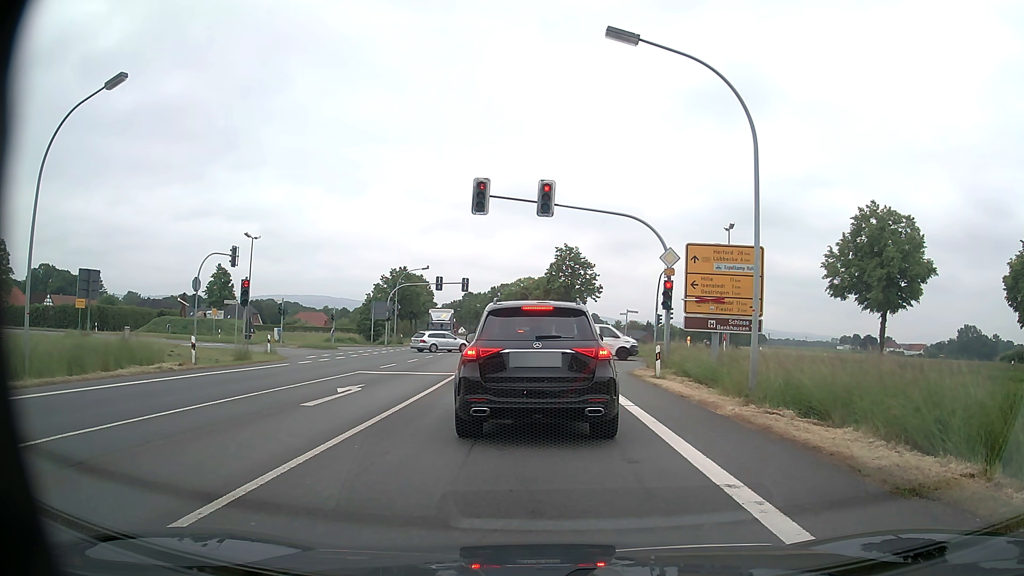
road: primary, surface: asphalt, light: Day
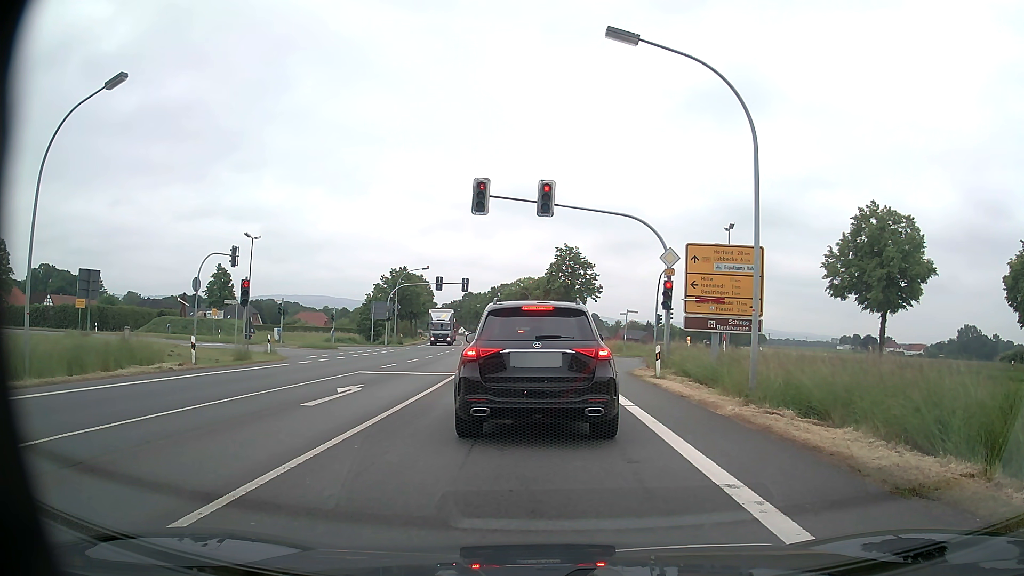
(0.0, 0.0) m; 0°
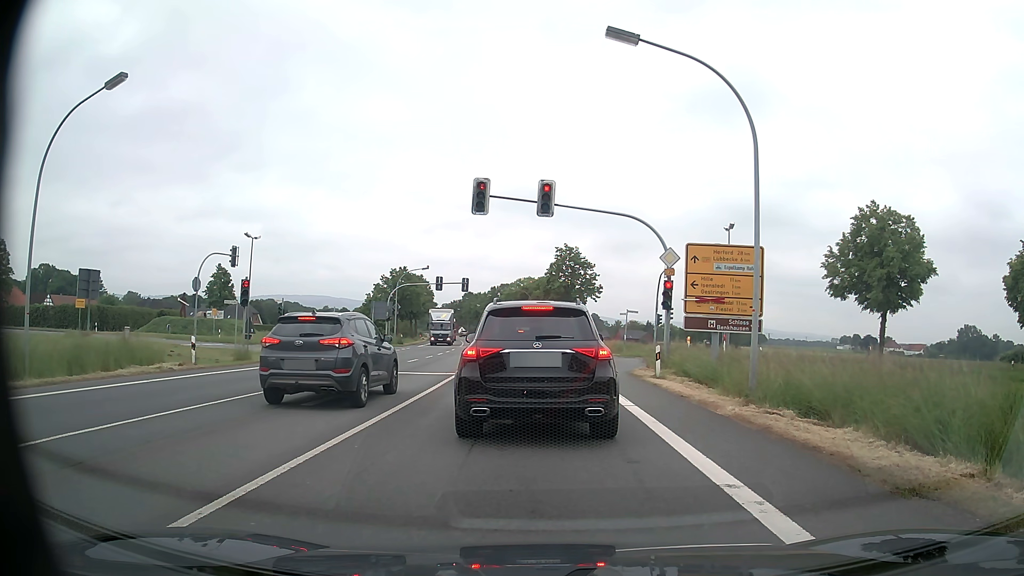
(0.0, 0.0) m; 0°
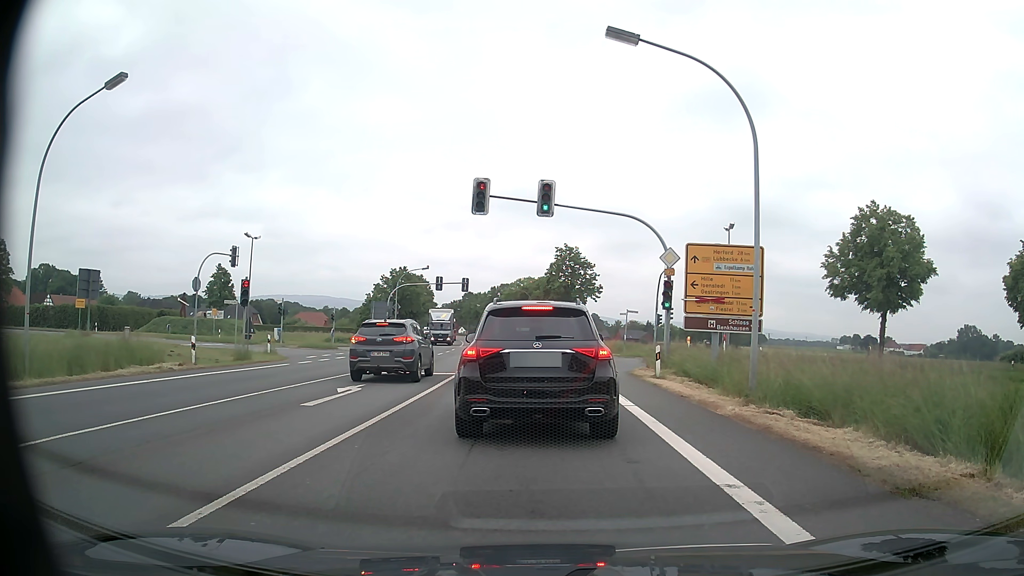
(0.0, 0.0) m; 0°
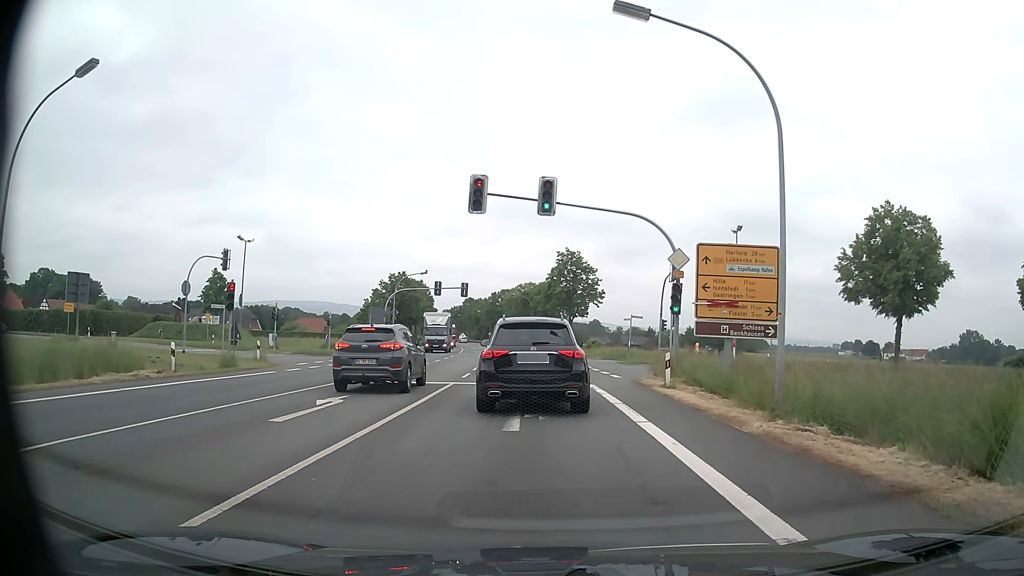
(0.0, +1.7) m; 0°
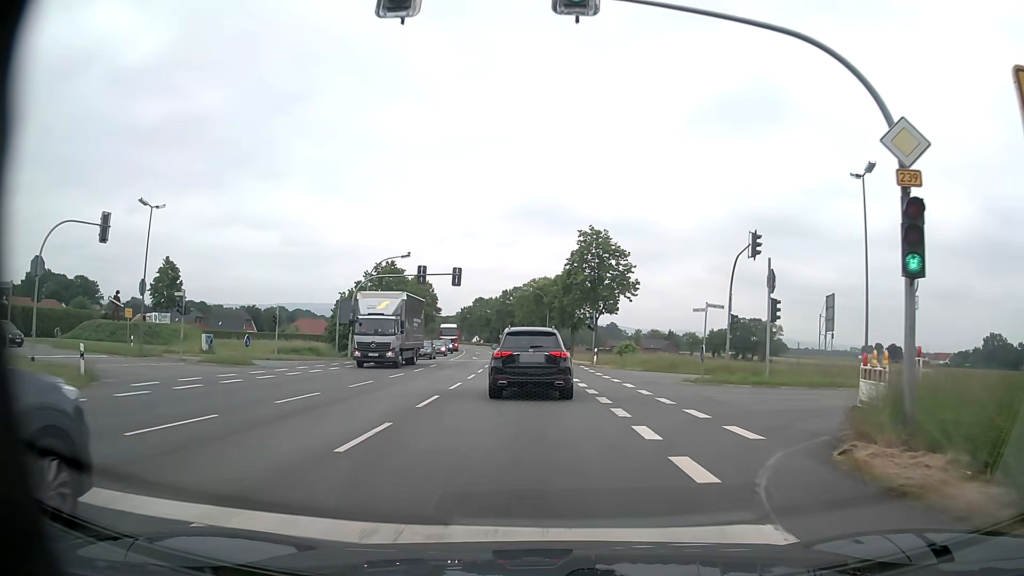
(-0.2, +16.5) m; -1°
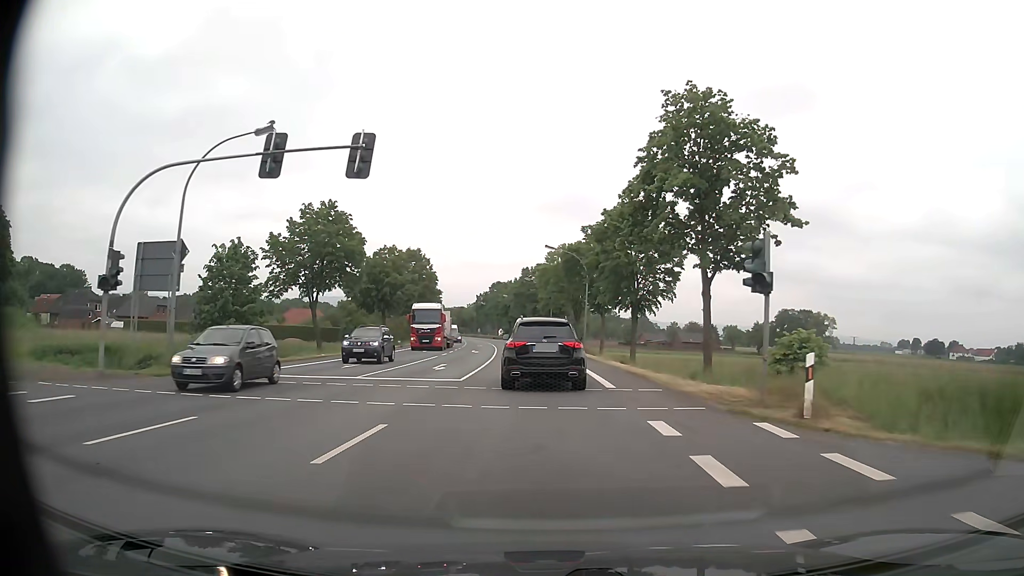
(-0.9, +31.7) m; -3°
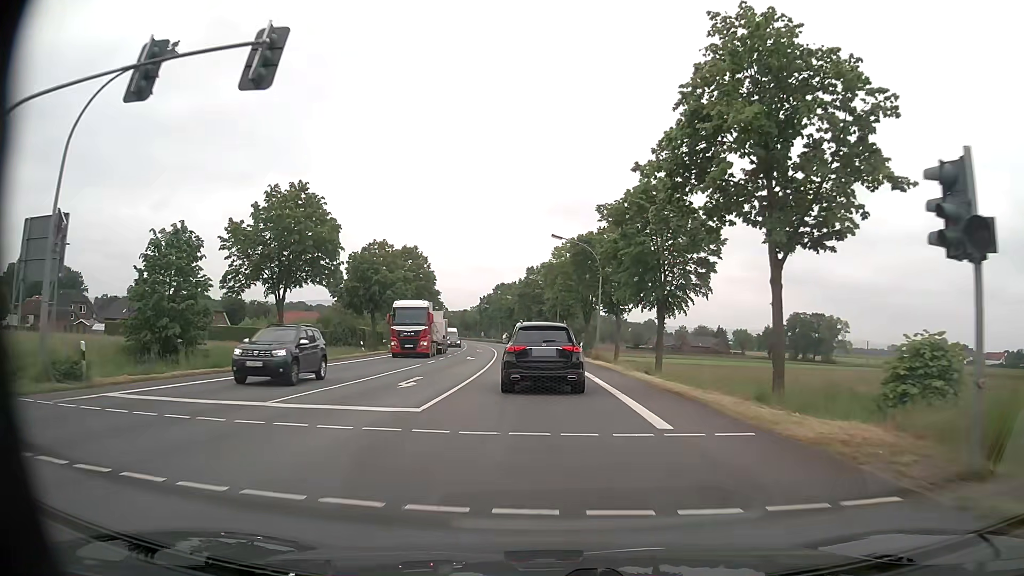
(0.0, +7.3) m; -1°
(0, +10) (0, +20) (0, +30) (-1, +40) (-1, +50) (-2, +60) (-3, +70) (-4, +80) (-5, +90) (-6, +100) m
